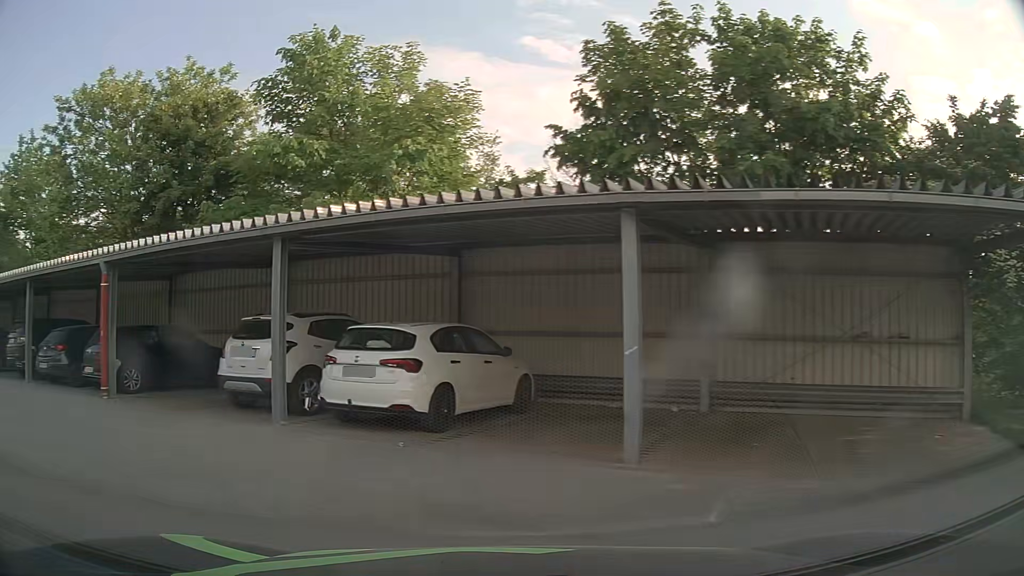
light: Day
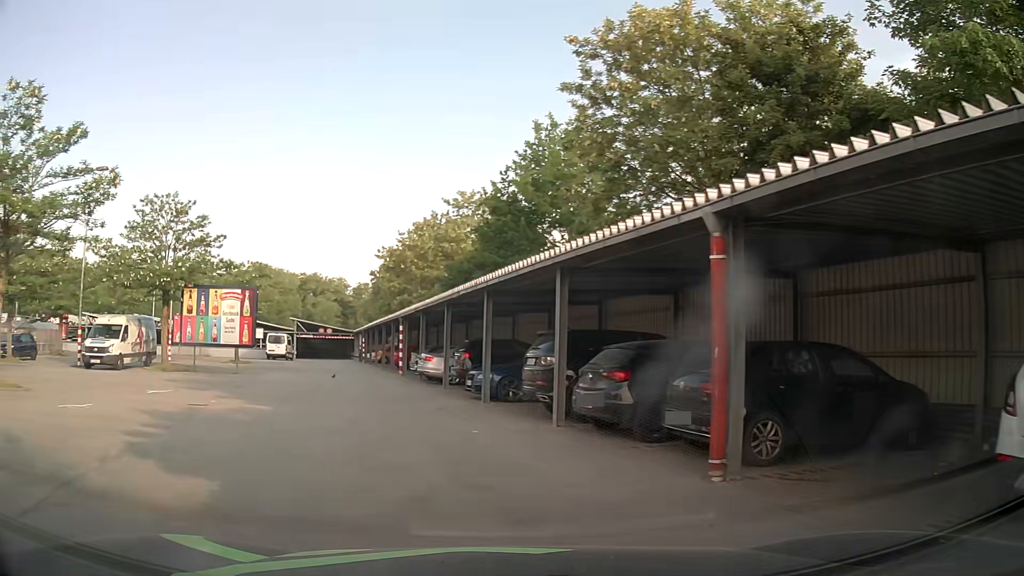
(-3.0, +6.2) m; -49°
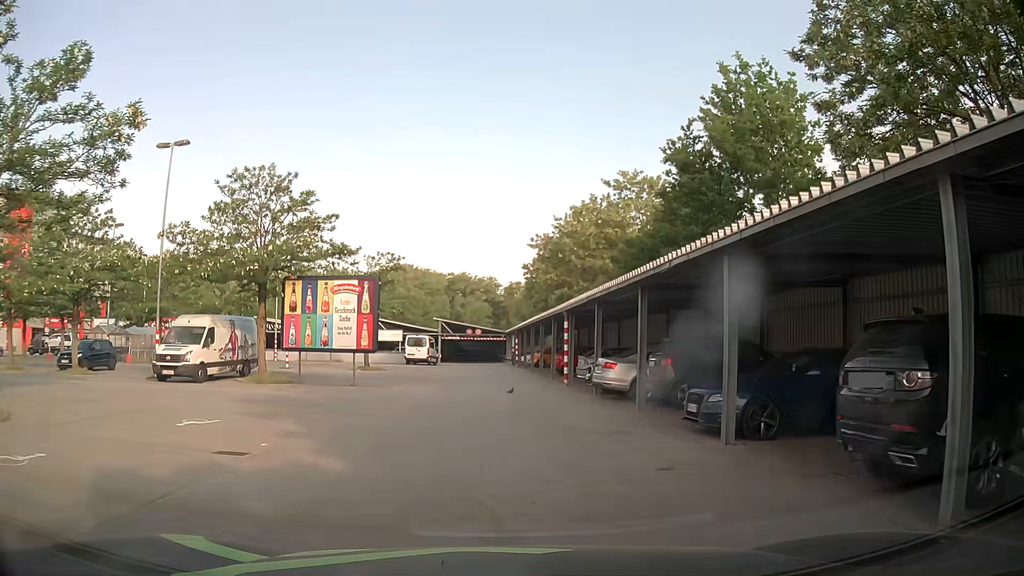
(-0.9, +6.8) m; -13°
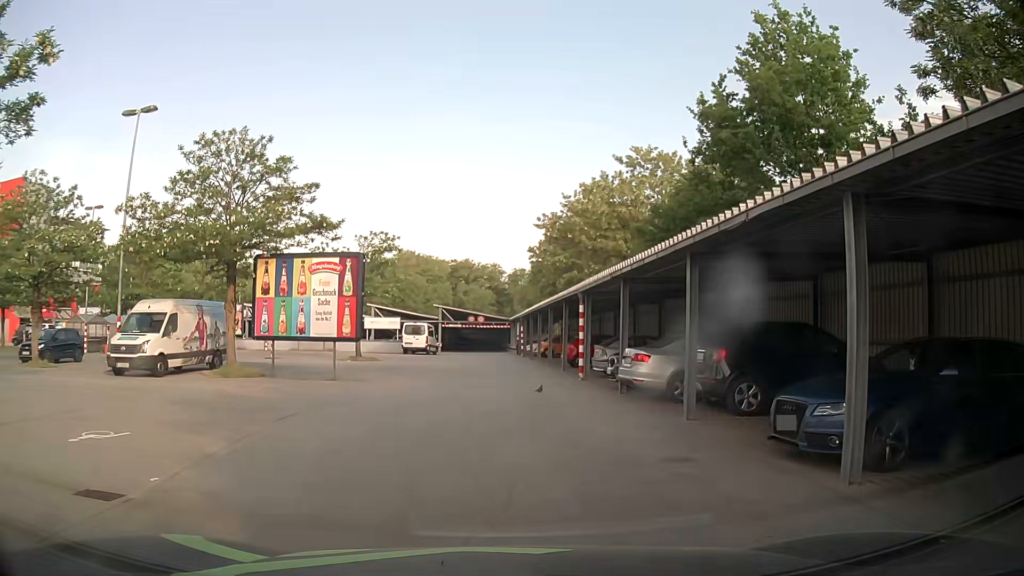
(0.0, +3.5) m; 0°
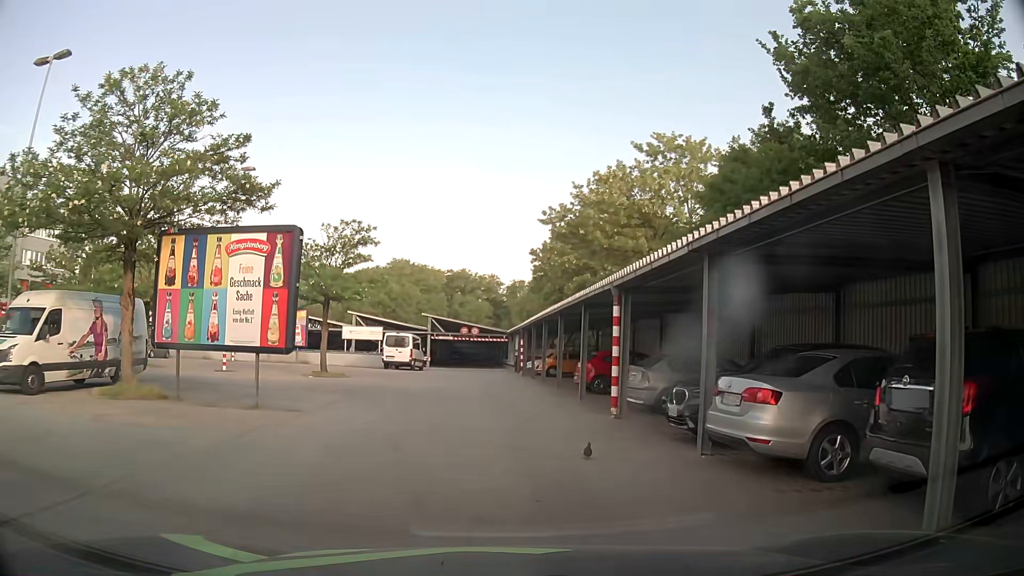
(0.0, +6.9) m; 0°
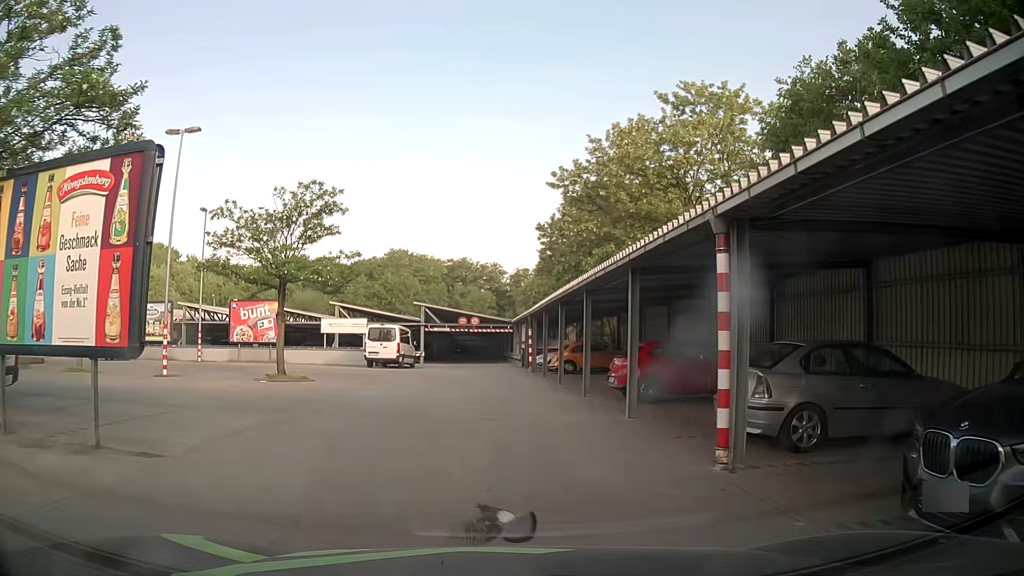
(+0.1, +6.8) m; +1°
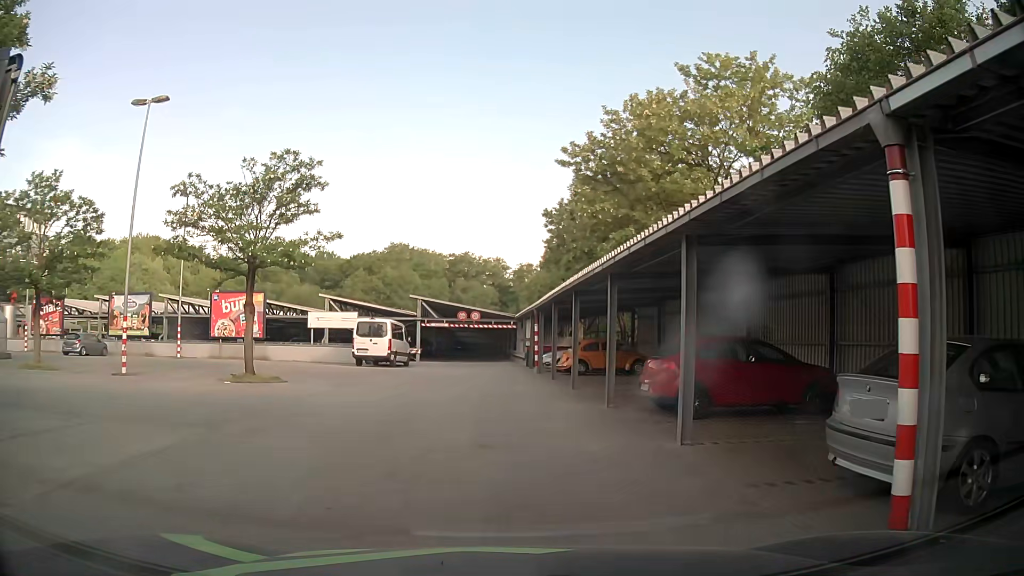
(0.0, +3.5) m; -1°
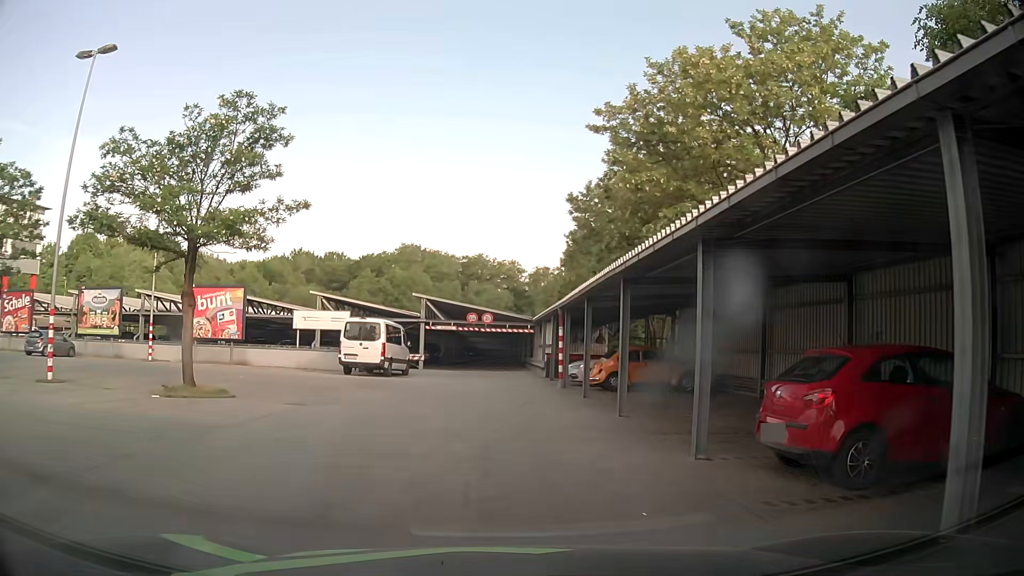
(-0.1, +5.5) m; -2°
